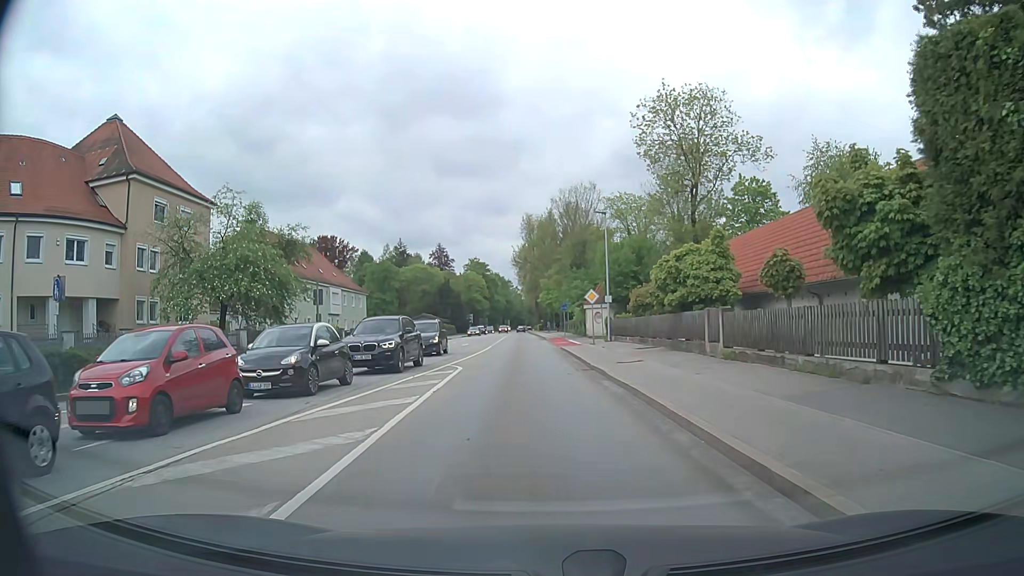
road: secondary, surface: asphalt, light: Day
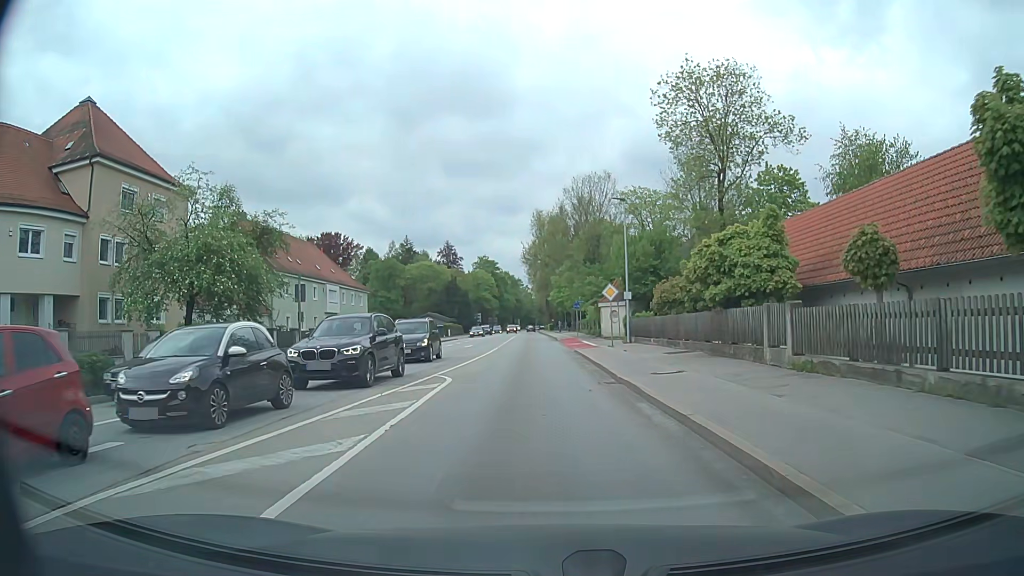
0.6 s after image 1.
(-0.1, +4.7) m; -1°
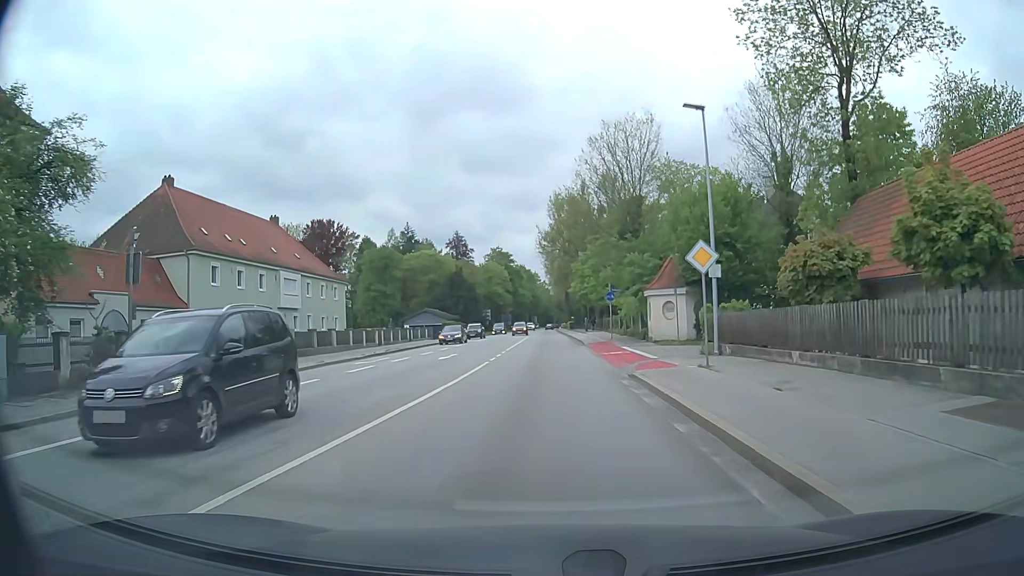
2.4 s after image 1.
(-0.1, +16.7) m; -1°
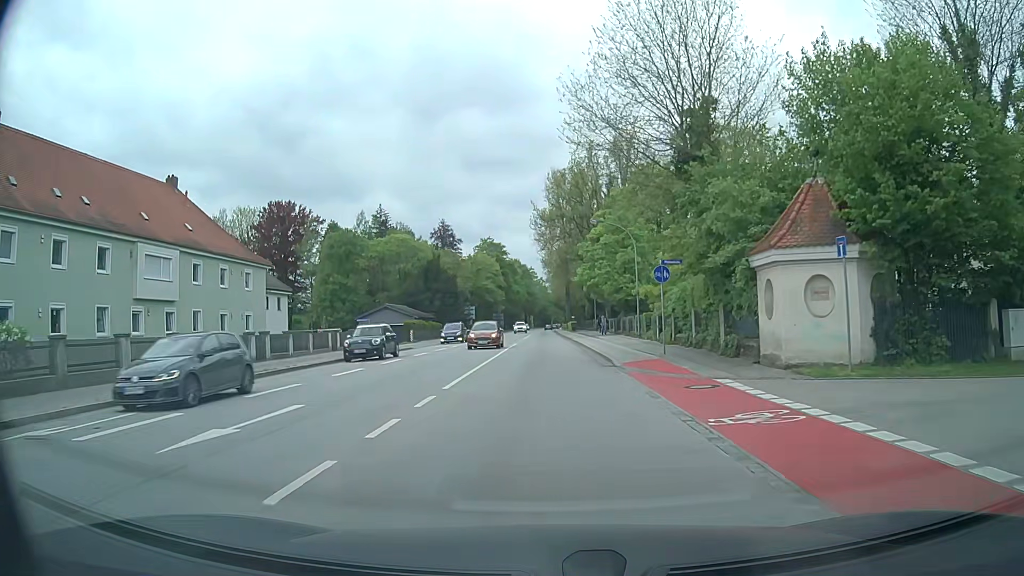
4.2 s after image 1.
(0.0, +20.0) m; 0°
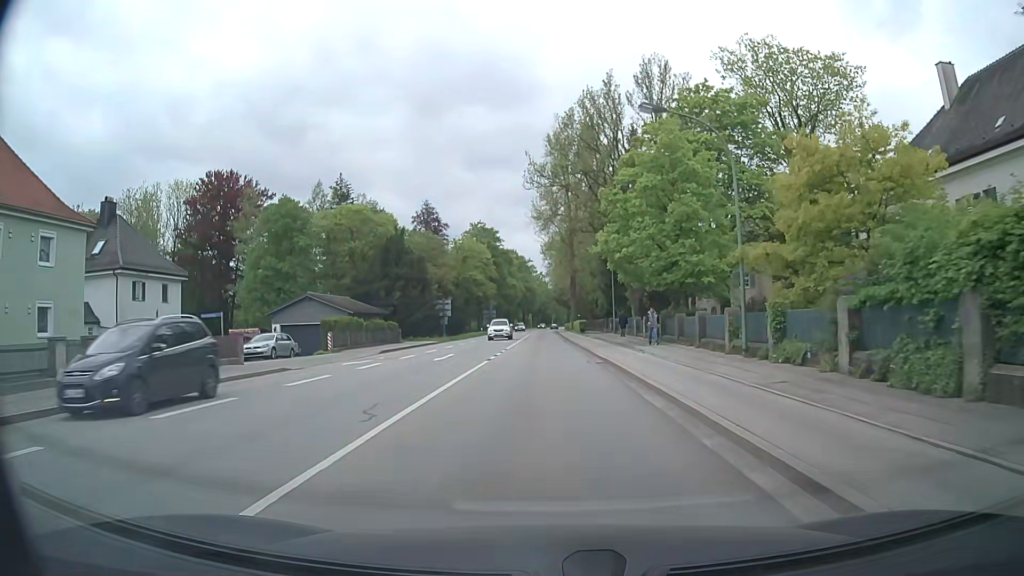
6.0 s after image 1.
(+0.1, +22.2) m; 0°
(0, +10) (0, +20) (0, +30) (0, +40) (0, +50) (0, +60) (0, +70) (0, +80) (0, +90) (0, +100) m
